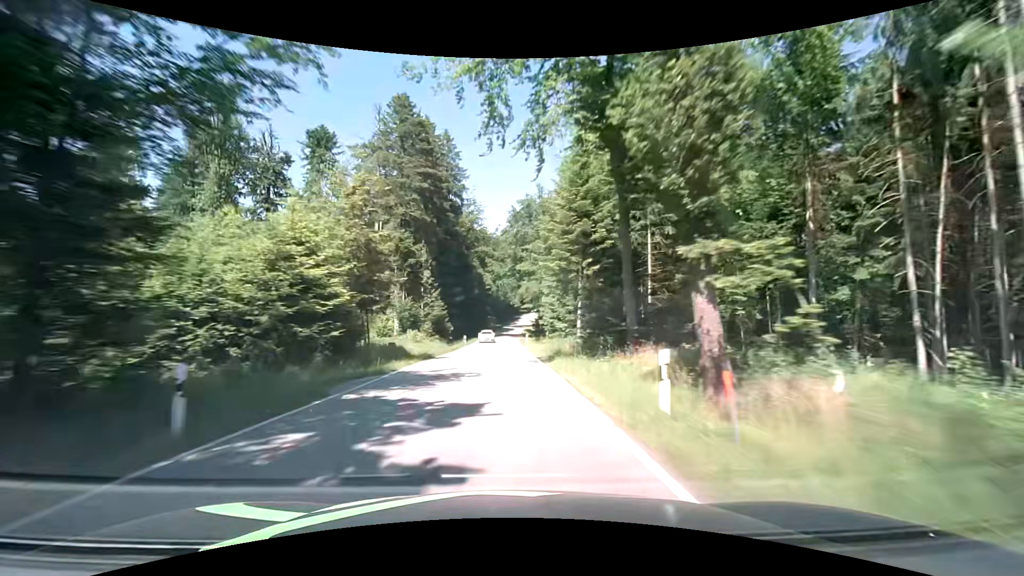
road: tertiary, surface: asphalt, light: Day
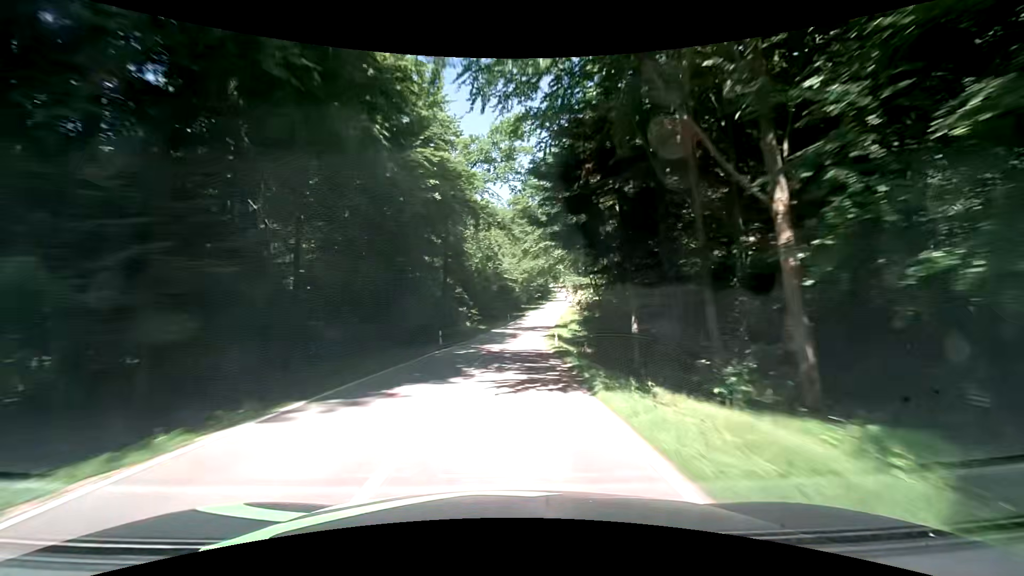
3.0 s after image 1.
(0.0, +69.3) m; +1°
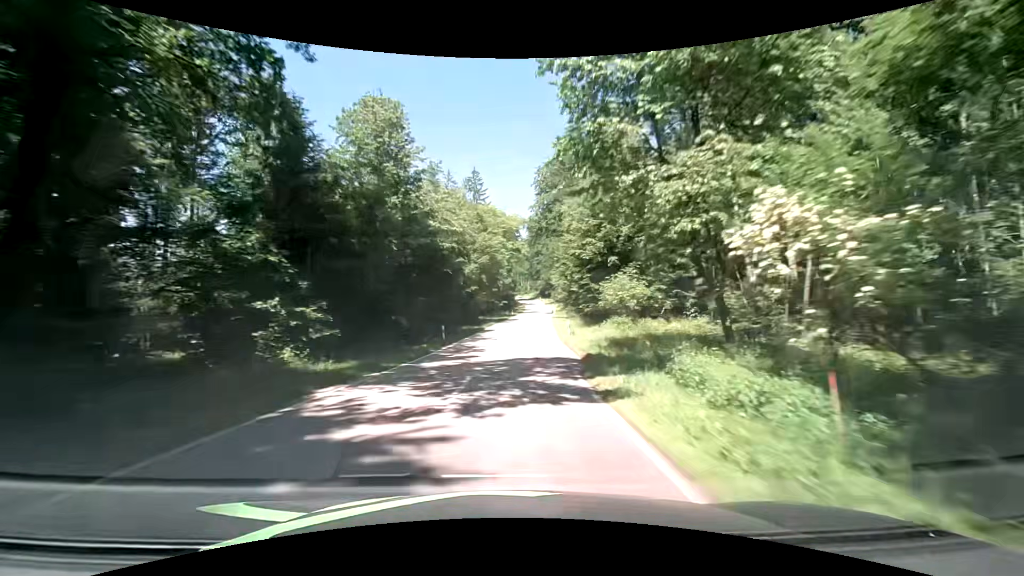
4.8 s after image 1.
(+0.8, +41.8) m; +3°
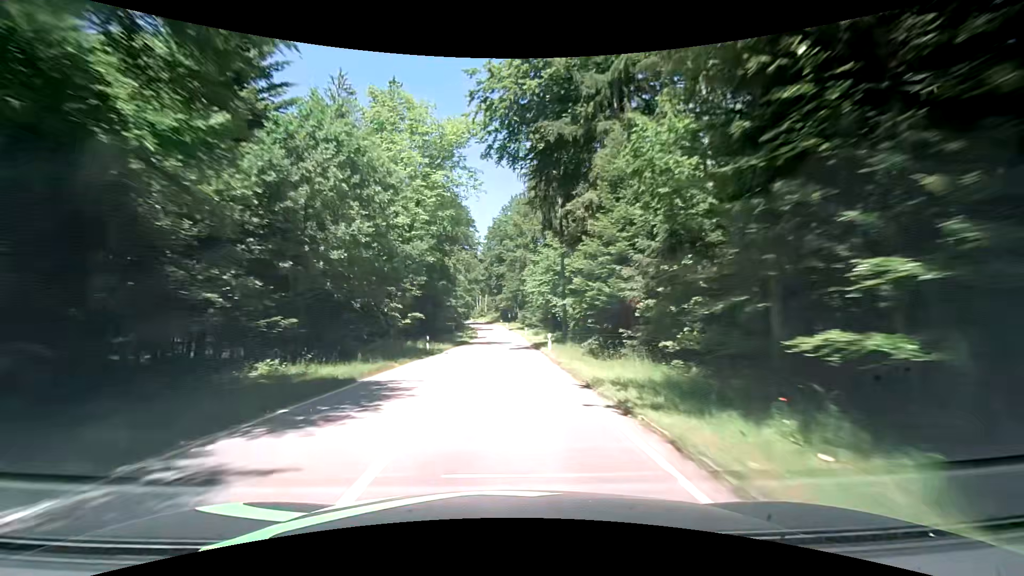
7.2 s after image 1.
(+4.6, +54.6) m; +7°
(0, +10) (0, +20) (0, +30) (0, +40) (0, +50) (0, +60) (-1, +70) (-1, +80) (-2, +90) (-3, +100) m
